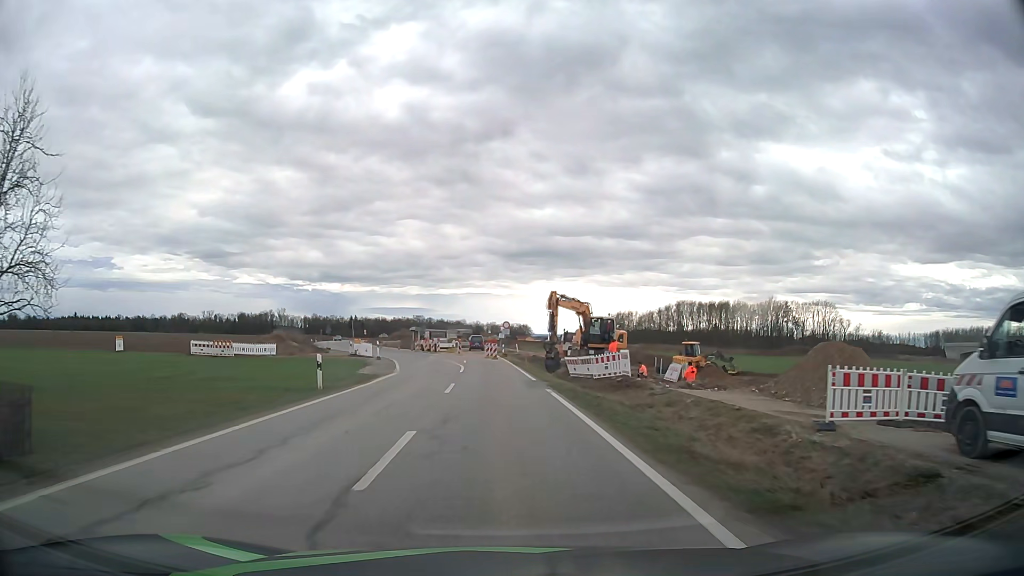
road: service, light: Day
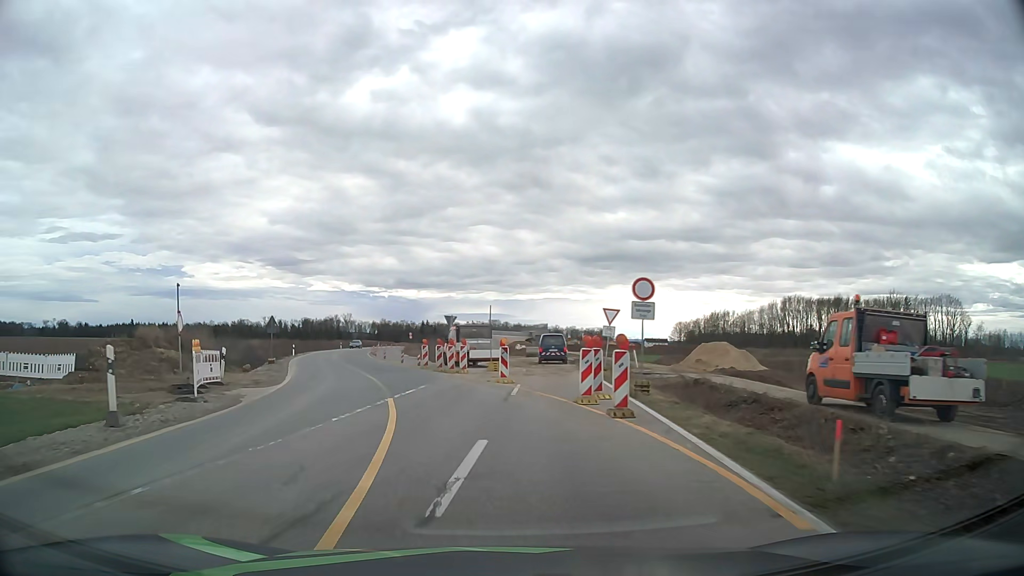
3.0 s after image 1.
(-1.2, +38.3) m; -6°
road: unclassified
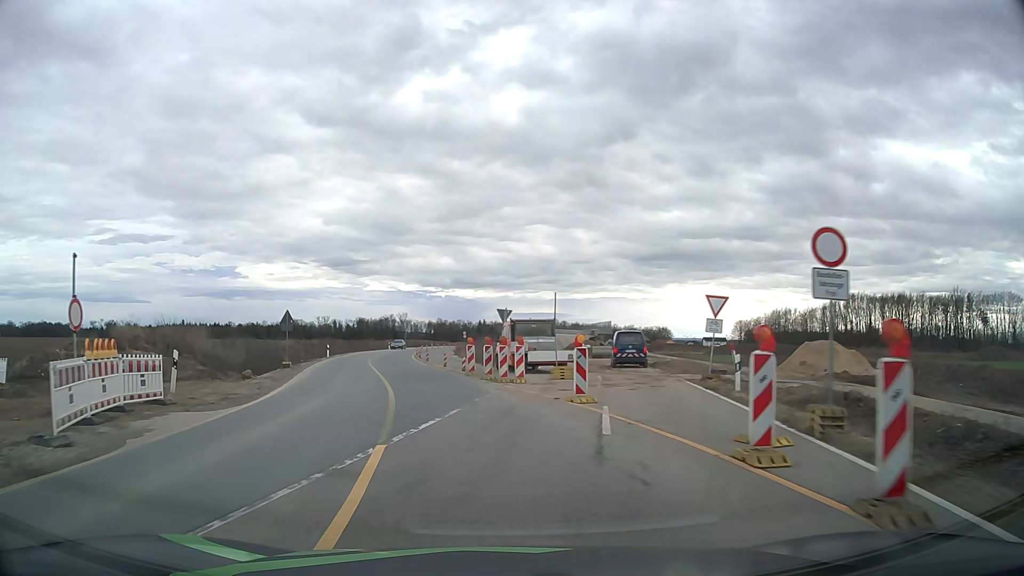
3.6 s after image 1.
(-0.3, +7.6) m; -5°
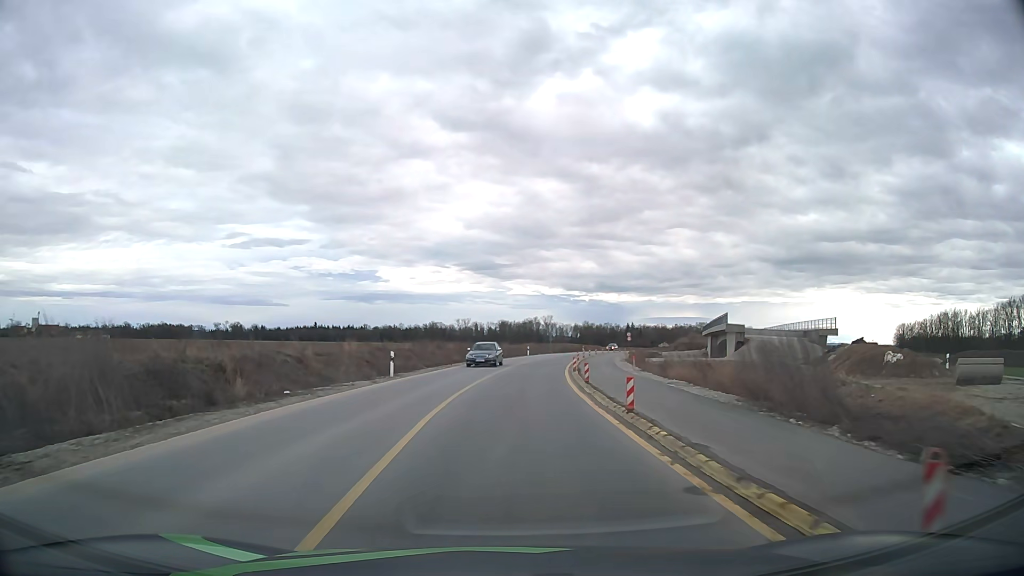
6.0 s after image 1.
(-4.3, +30.0) m; -12°
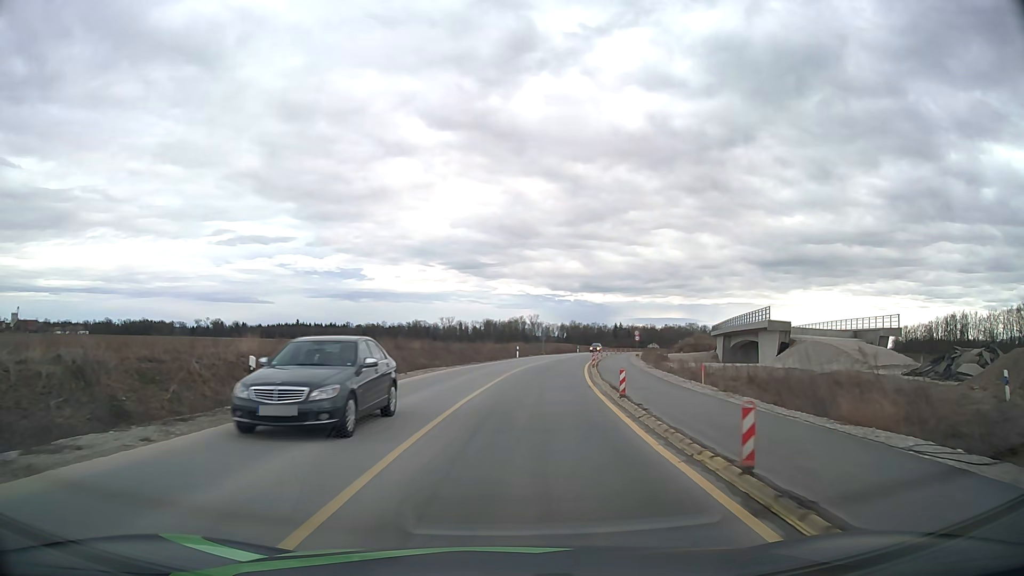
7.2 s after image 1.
(0.0, +15.3) m; +1°
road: tertiary
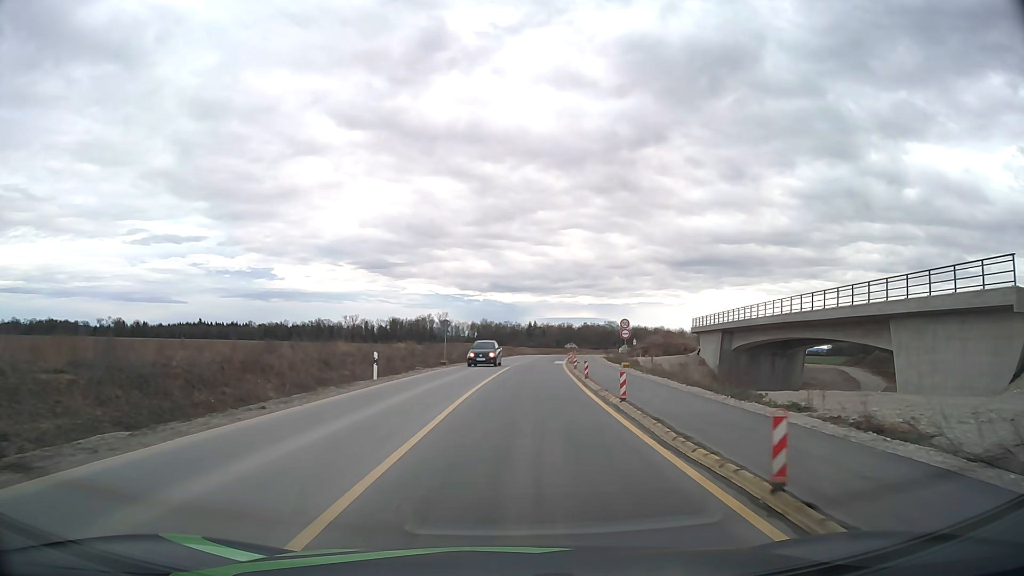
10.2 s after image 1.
(+2.5, +37.9) m; +8°
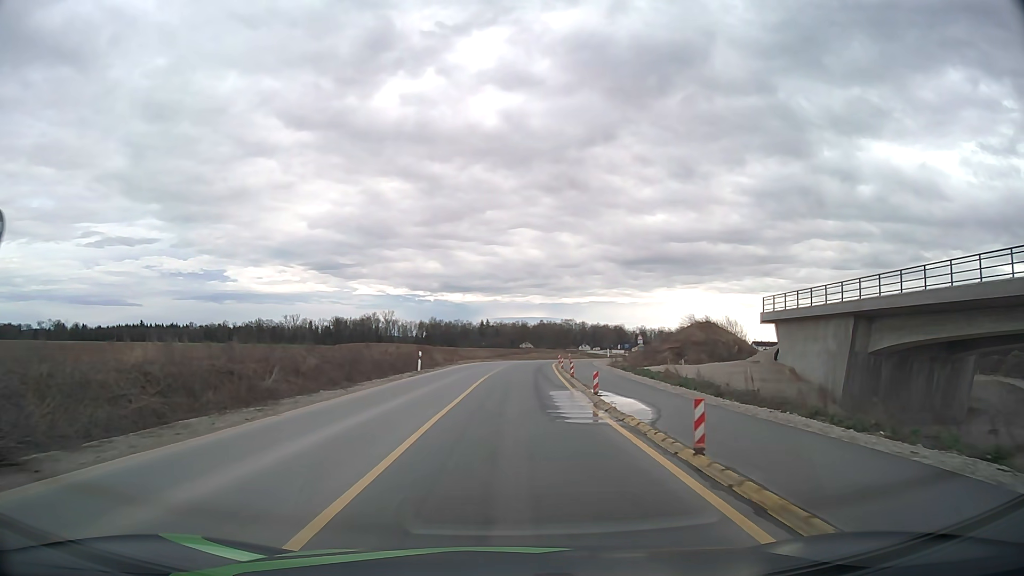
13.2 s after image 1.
(+1.6, +38.1) m; +4°
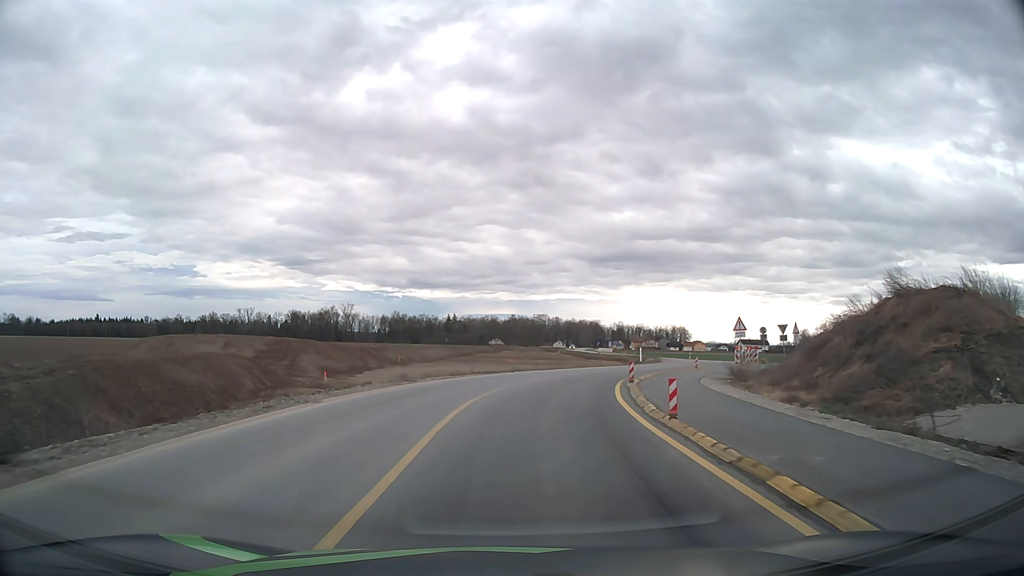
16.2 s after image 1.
(+0.7, +38.3) m; +2°
